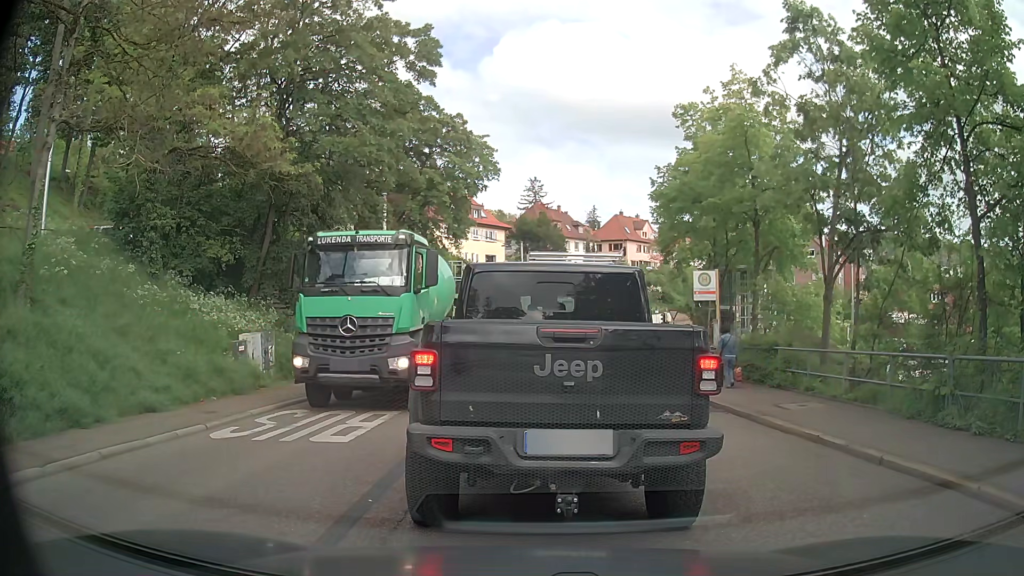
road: secondary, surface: asphalt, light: Day
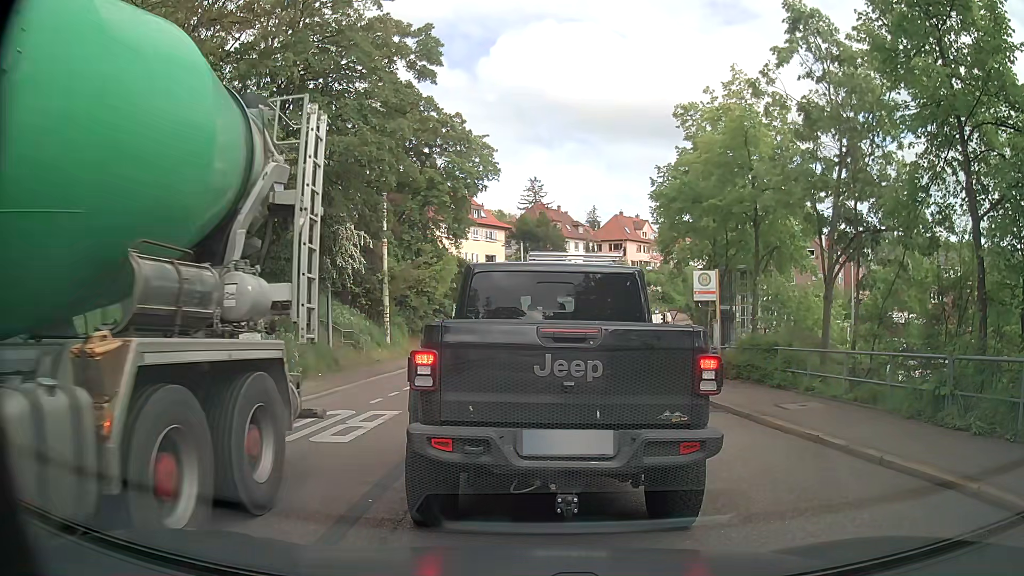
(0.0, 0.0) m; 0°
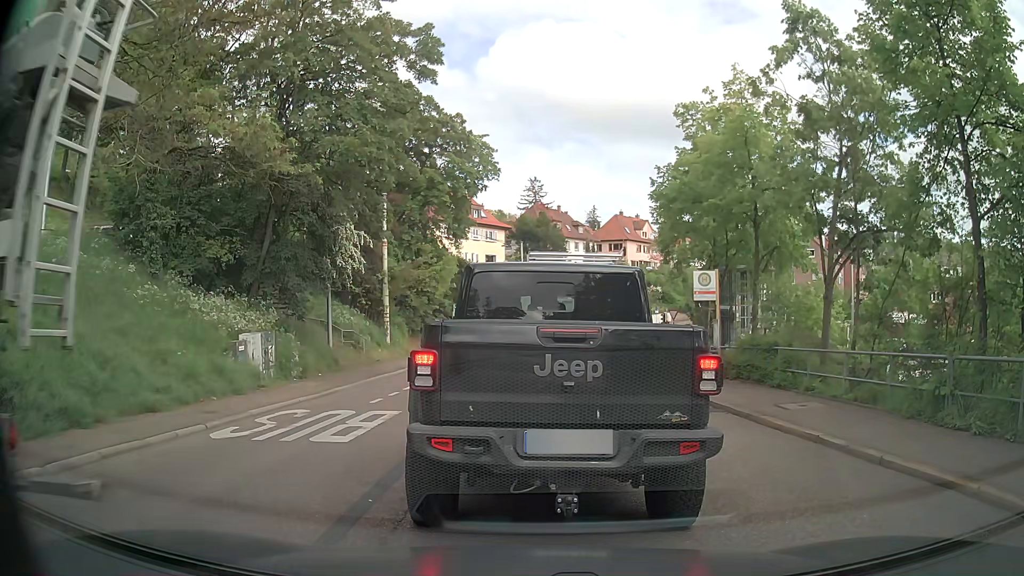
(0.0, 0.0) m; 0°
(0, +10) (0, +20) (+1, +30) (+2, +40) (+5, +49) (+9, +59) (+13, +68) (+17, +77) (+23, +85) (+28, +94) m
